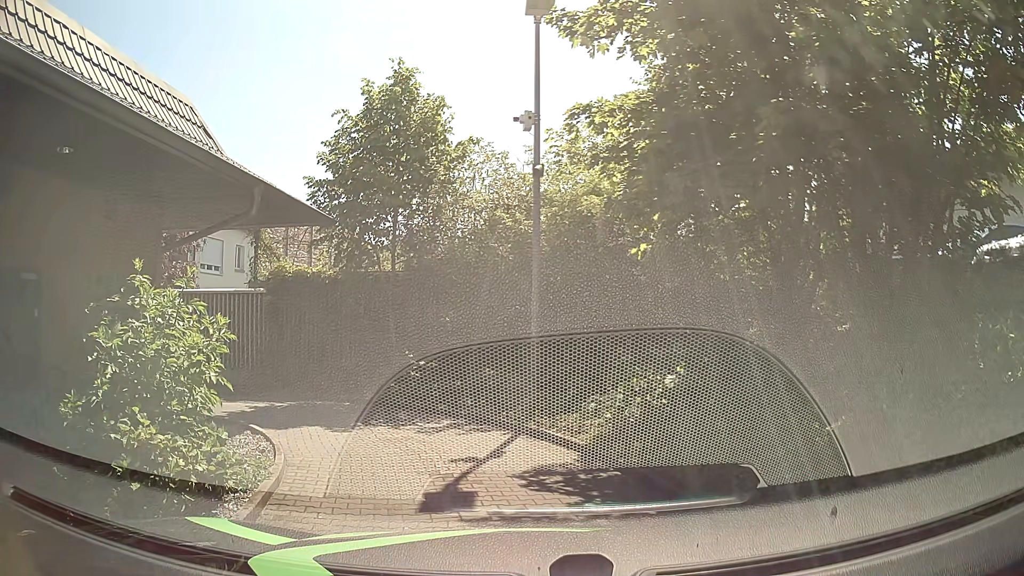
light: Day
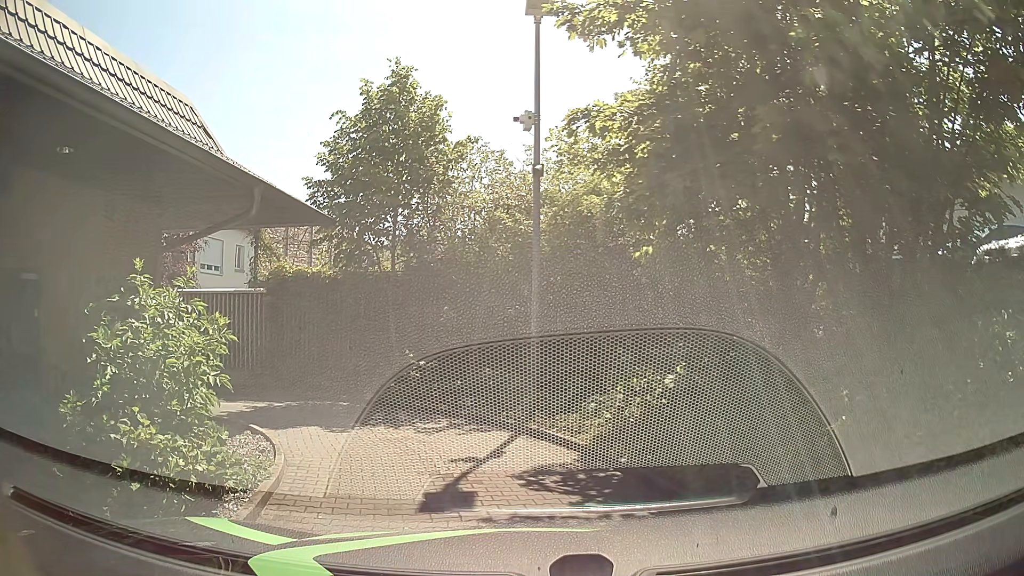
(0.0, 0.0) m; 0°
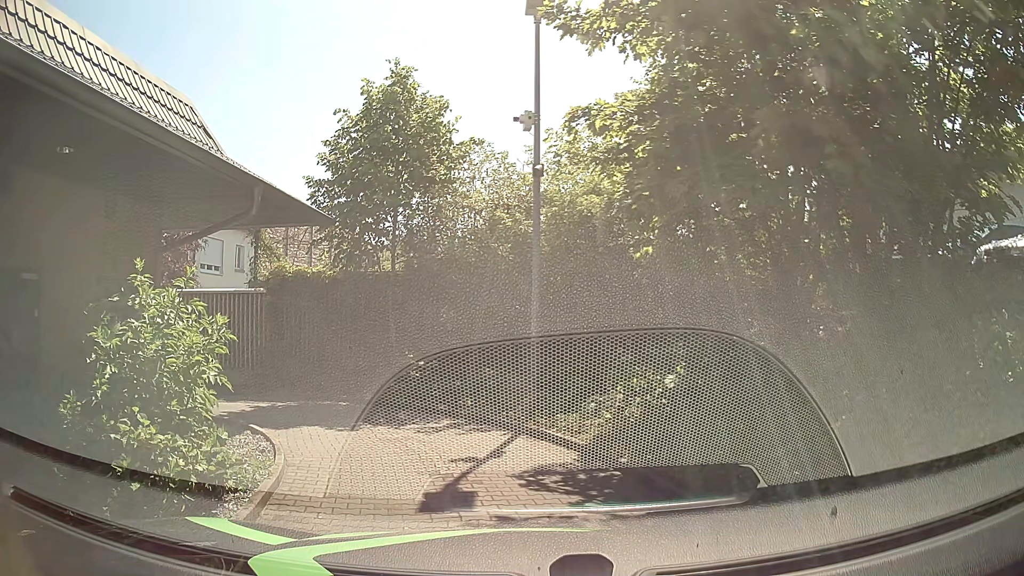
(0.0, 0.0) m; 0°
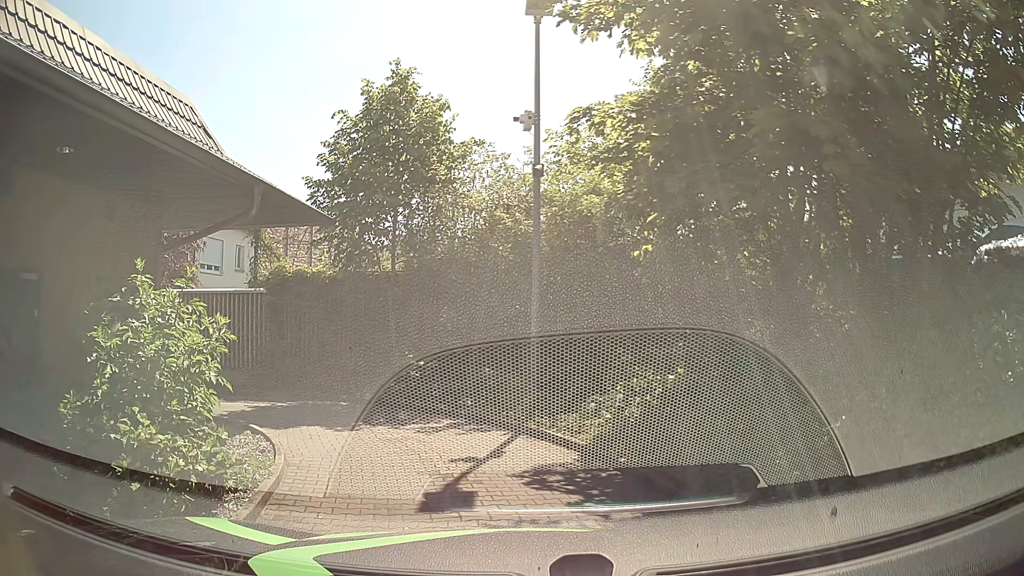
(0.0, 0.0) m; 0°
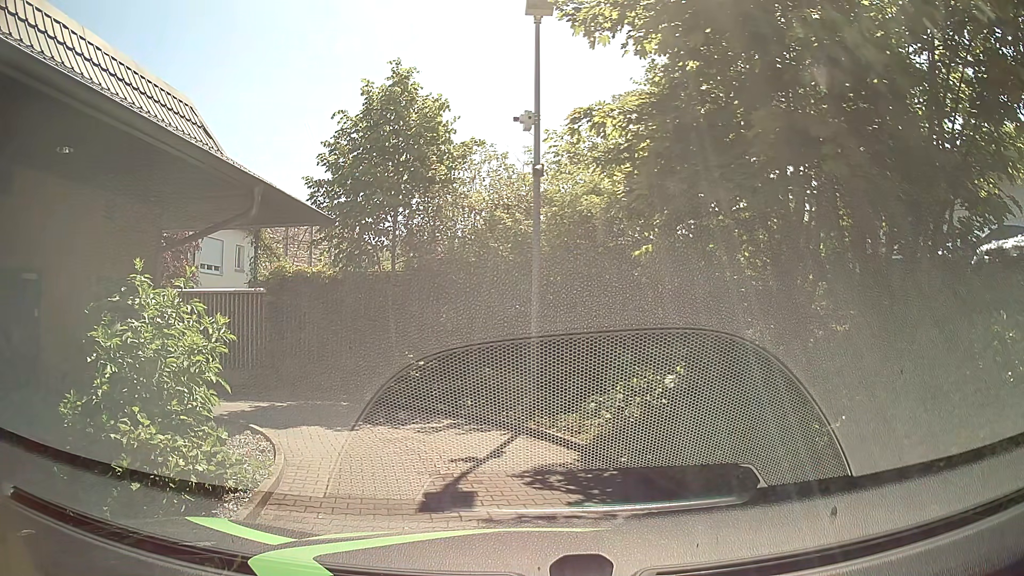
(0.0, 0.0) m; 0°
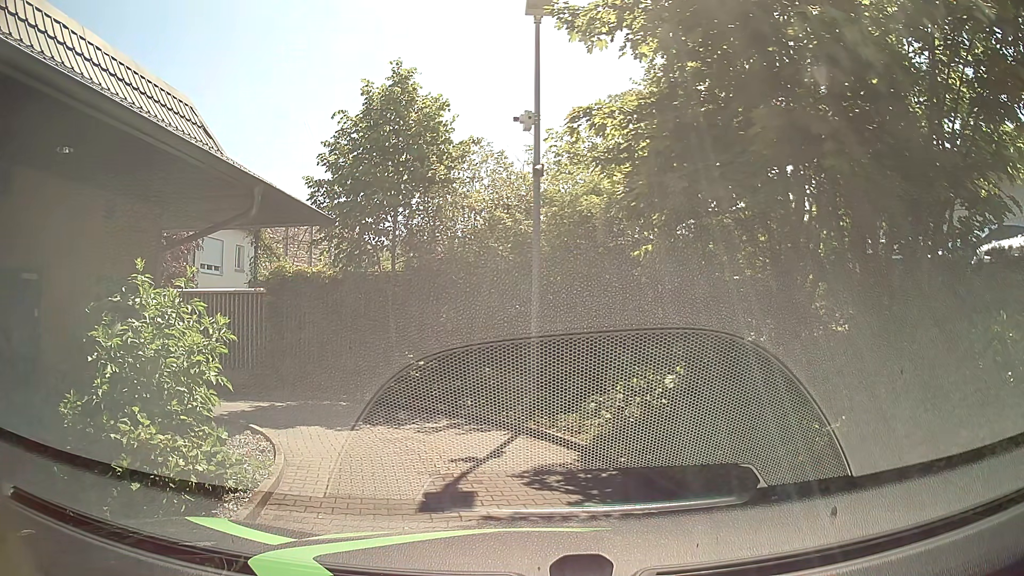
(0.0, 0.0) m; 0°
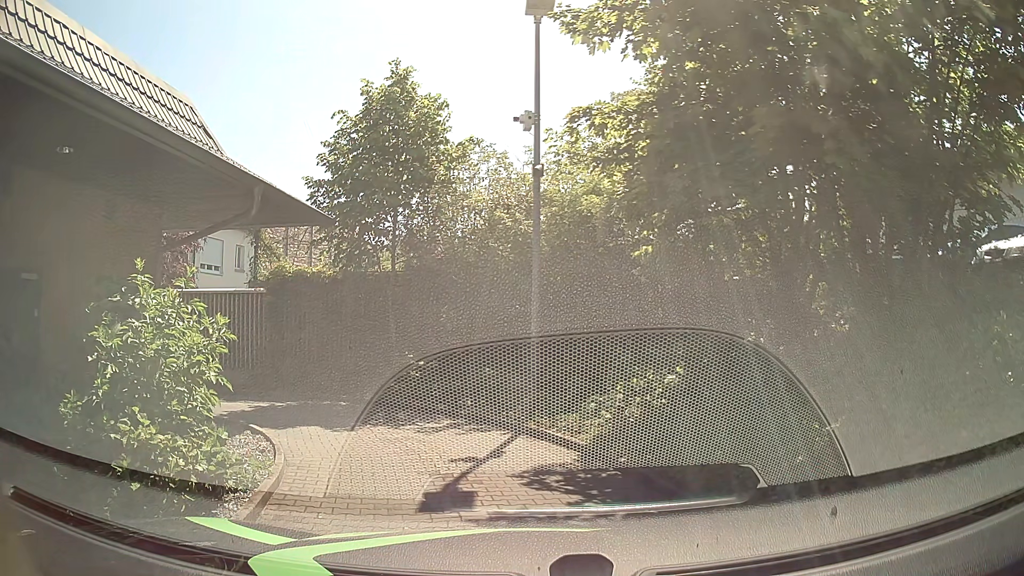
(0.0, 0.0) m; 0°
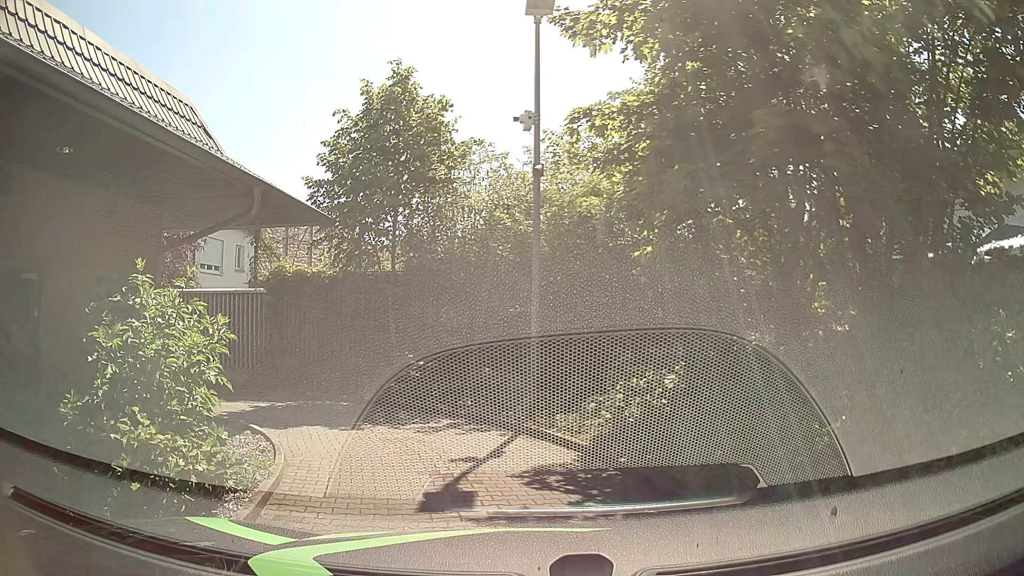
(0.0, 0.0) m; 0°
